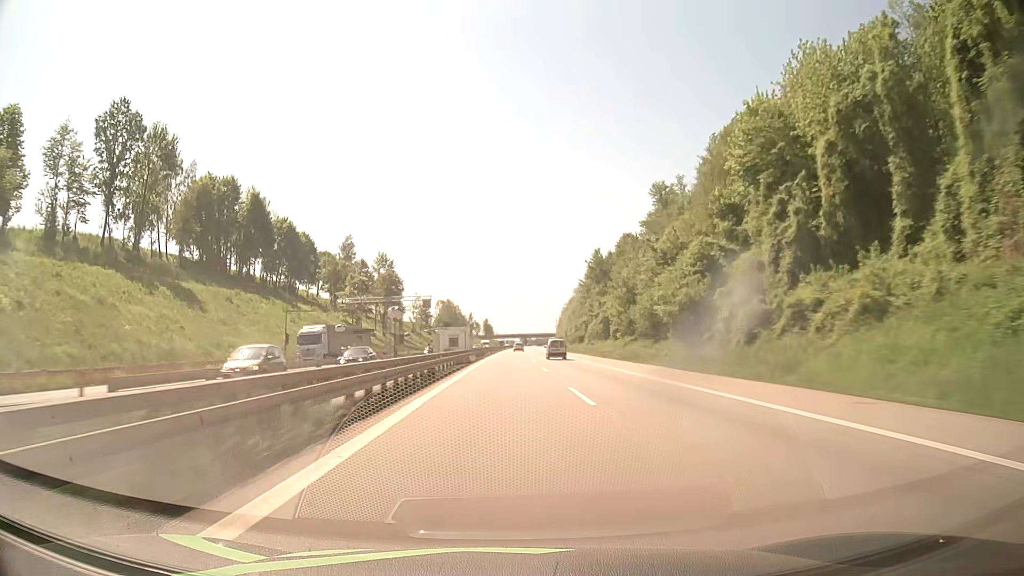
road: motorway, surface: asphalt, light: Day
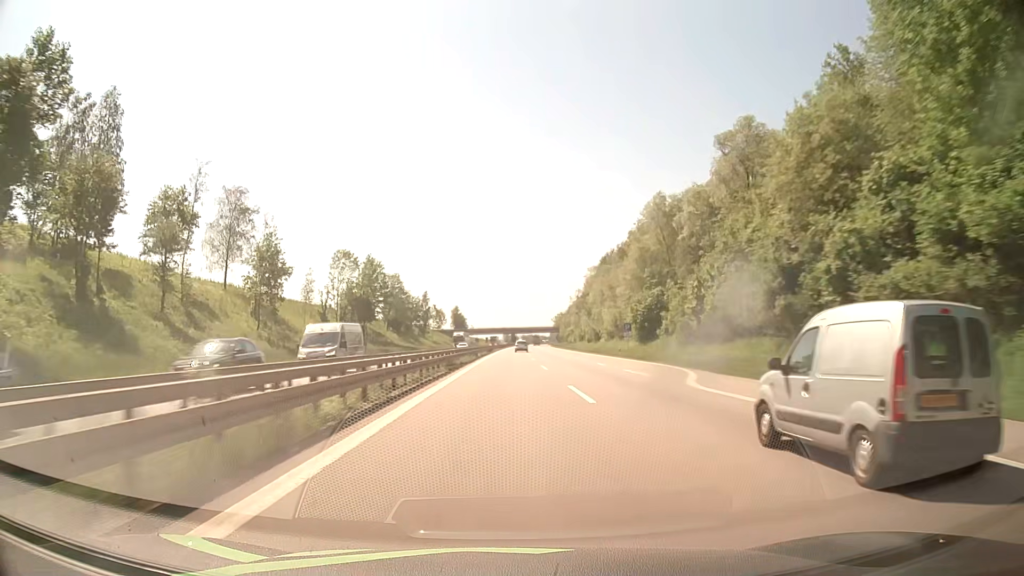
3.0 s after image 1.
(+1.7, +125.9) m; +1°
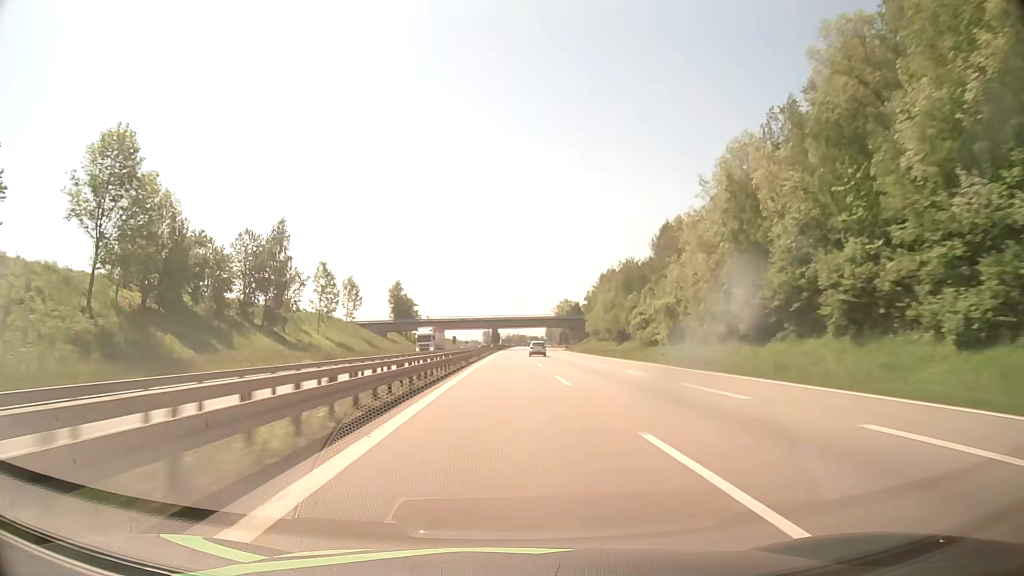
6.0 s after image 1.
(+1.3, +118.8) m; +2°
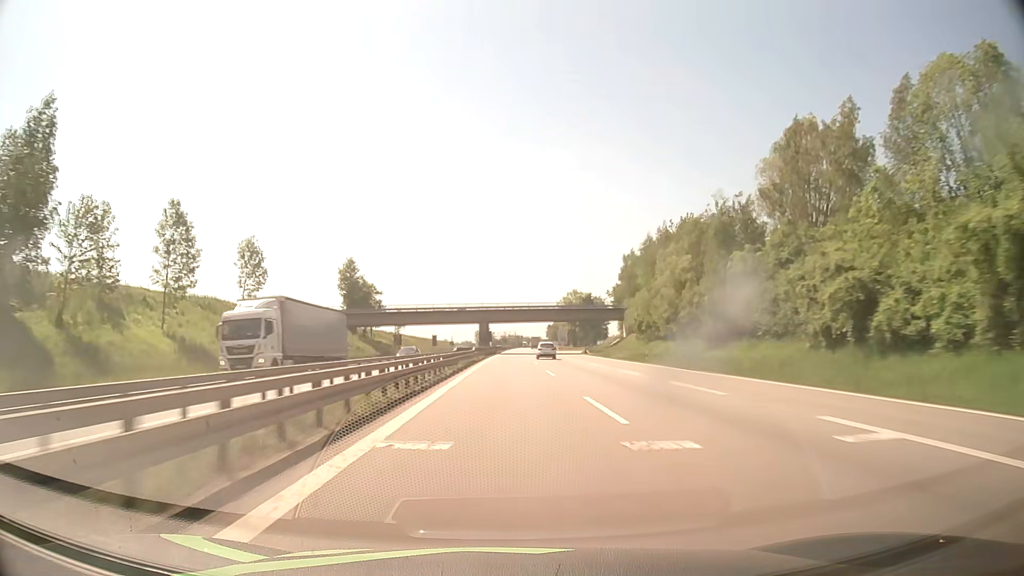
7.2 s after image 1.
(+0.1, +46.8) m; 0°
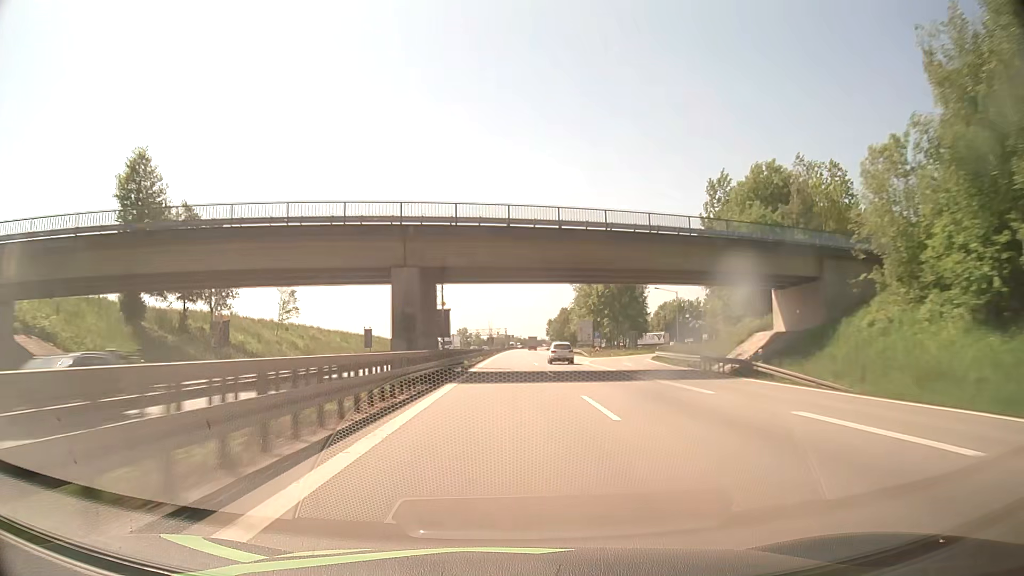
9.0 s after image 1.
(+0.4, +71.6) m; +1°
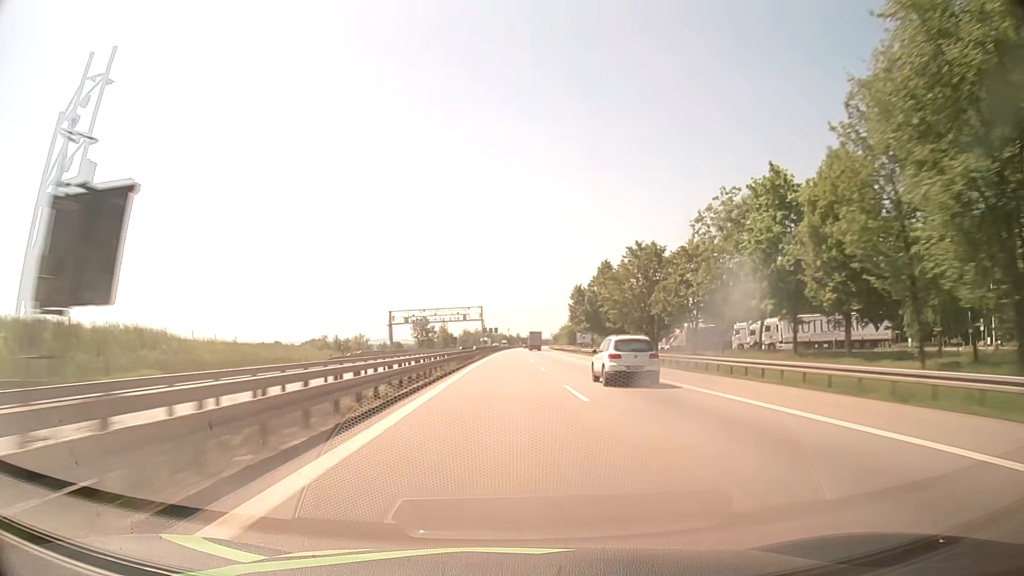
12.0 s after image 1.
(+1.5, +122.9) m; +1°
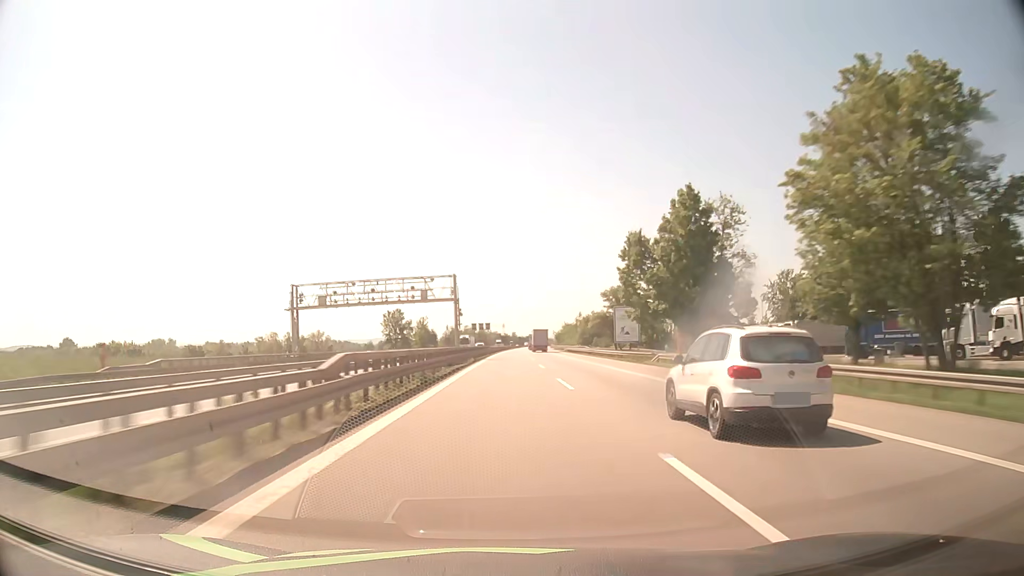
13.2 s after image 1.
(+0.2, +50.0) m; 0°
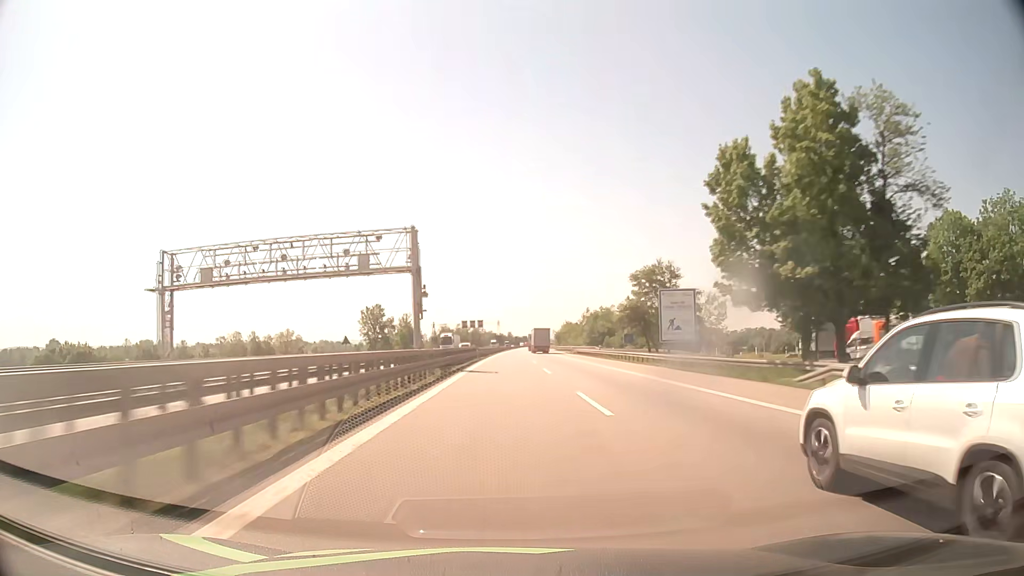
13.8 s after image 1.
(+0.1, +25.1) m; 0°
(0, +10) (0, +20) (0, +30) (0, +40) (0, +50) (+1, +60) (+1, +70) (+1, +80) (+1, +90) (+1, +100) m
